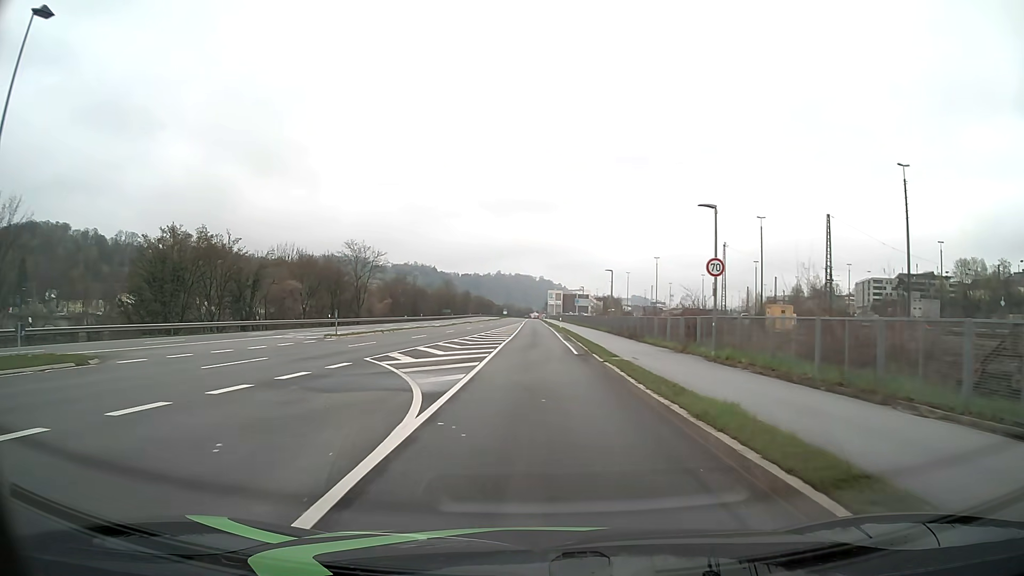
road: unclassified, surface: asphalt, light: Day
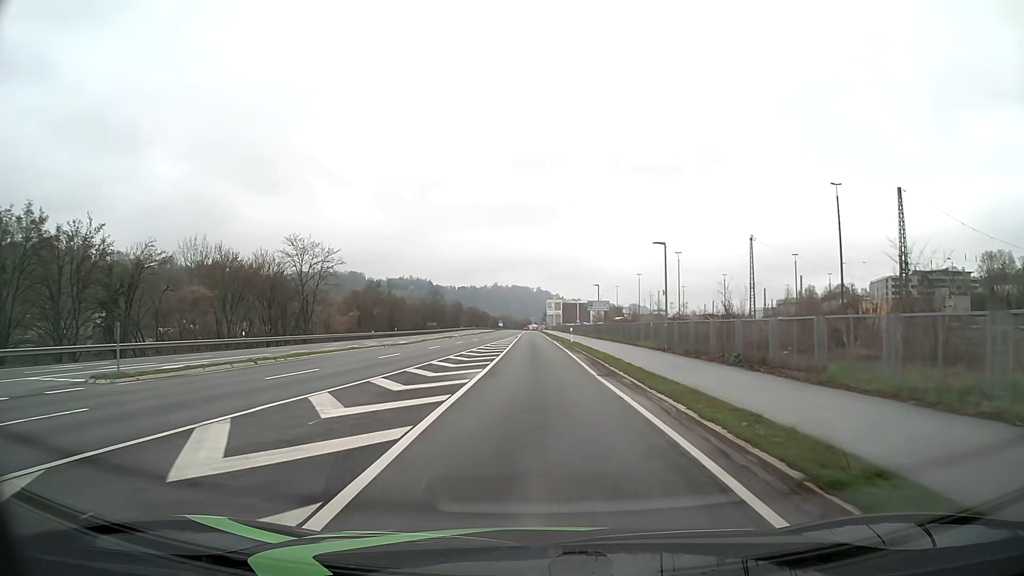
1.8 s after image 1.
(+0.1, +22.5) m; +1°
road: primary
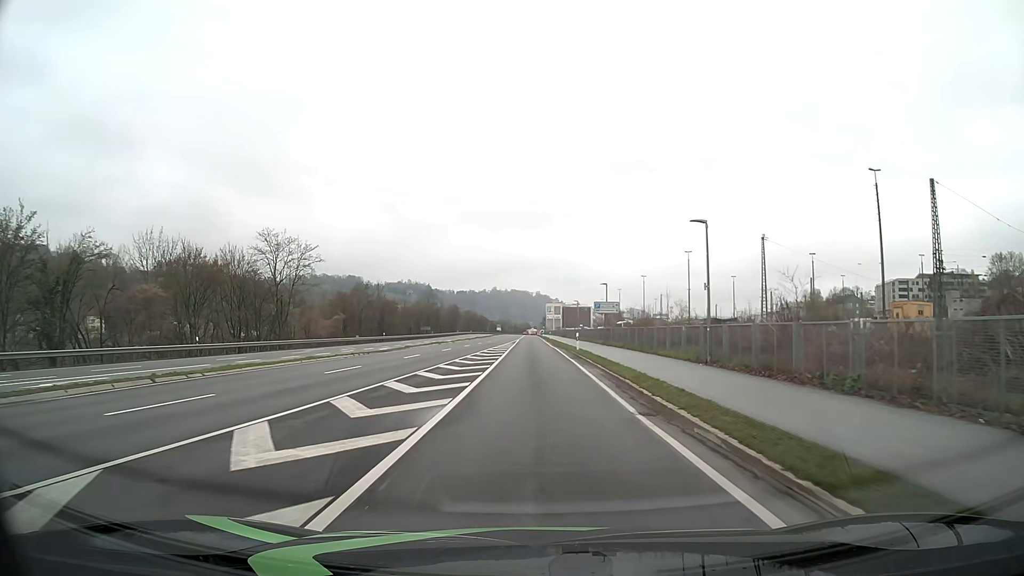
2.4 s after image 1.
(0.0, +7.7) m; 0°
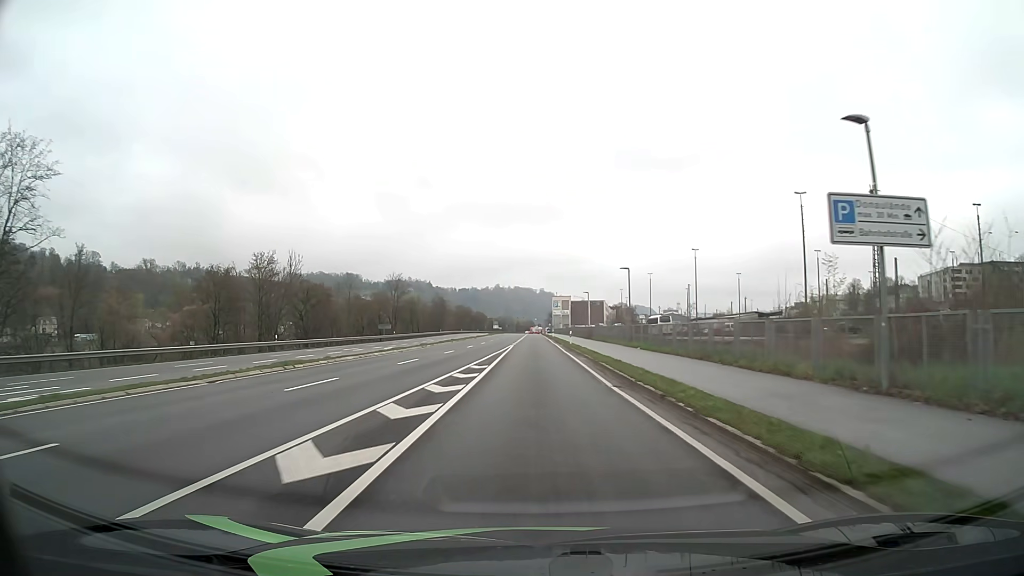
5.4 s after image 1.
(0.0, +43.6) m; 0°
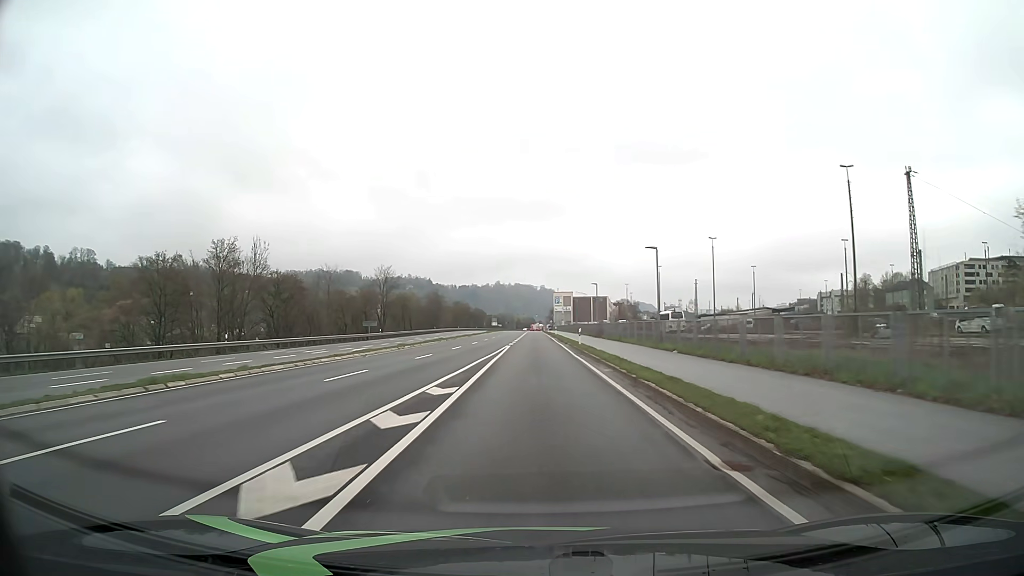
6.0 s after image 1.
(0.0, +9.8) m; 0°
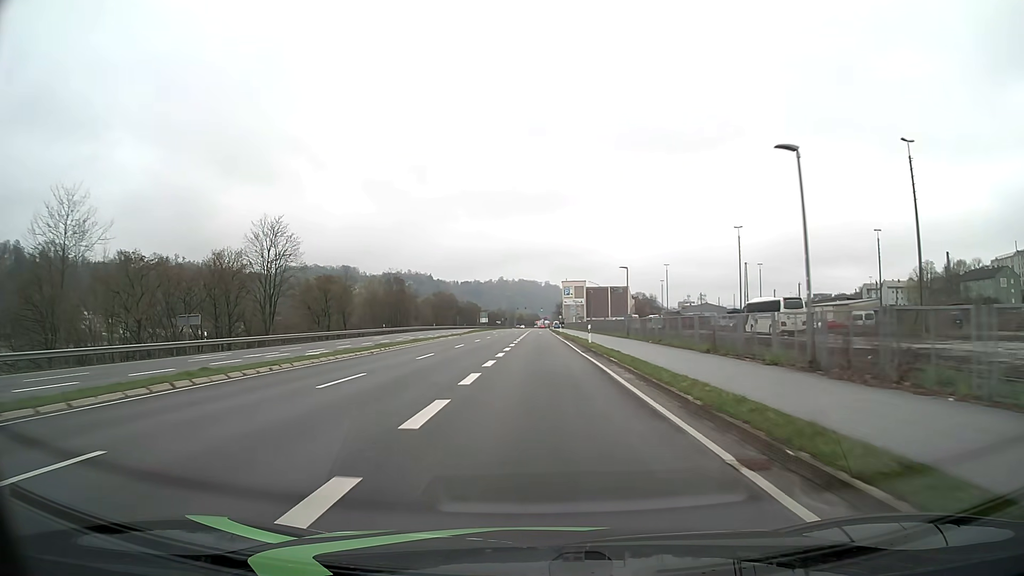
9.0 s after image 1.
(-0.1, +50.8) m; 0°
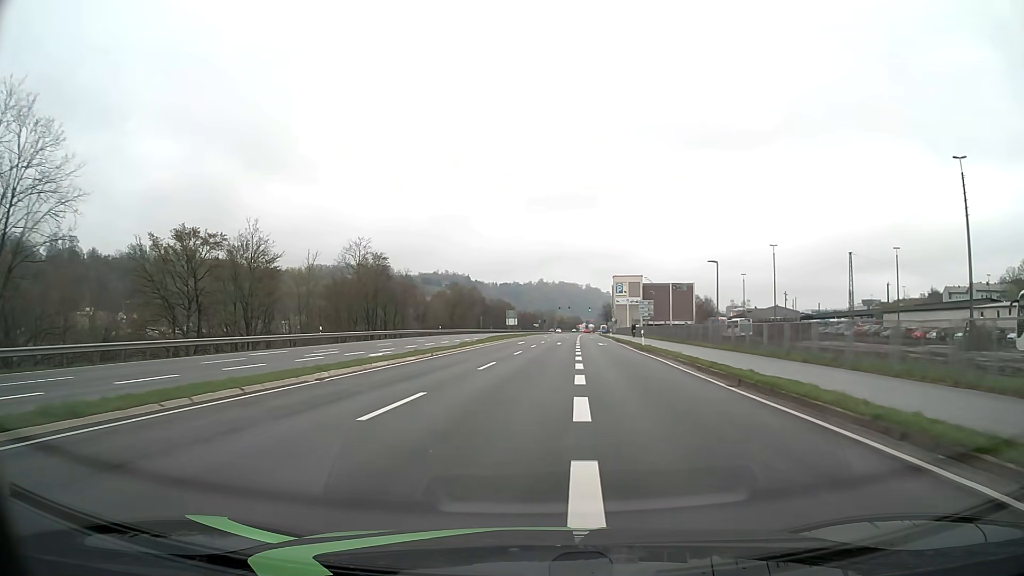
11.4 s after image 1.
(-1.5, +40.9) m; -4°
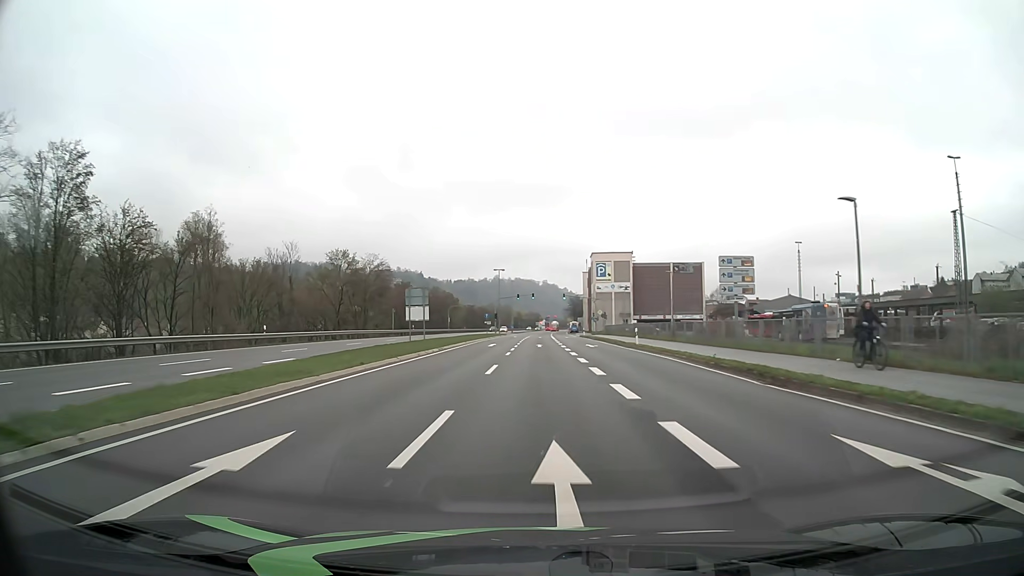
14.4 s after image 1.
(+1.5, +51.1) m; +4°
(0, +10) (0, +20) (0, +30) (0, +40) (0, +50) (0, +60) (+1, +70) (+1, +80) (+1, +90) (+1, +100) m
